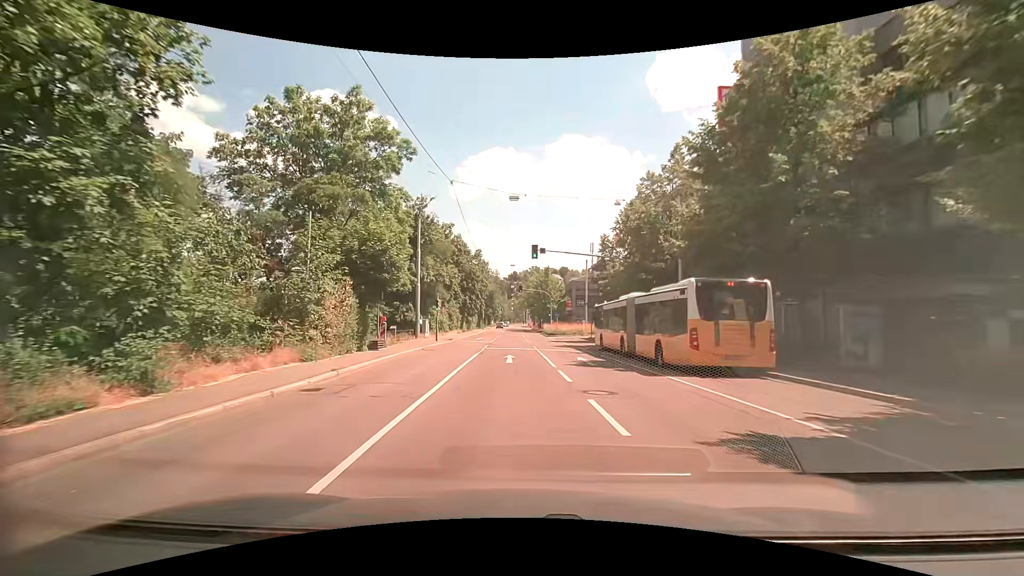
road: secondary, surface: asphalt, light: Day
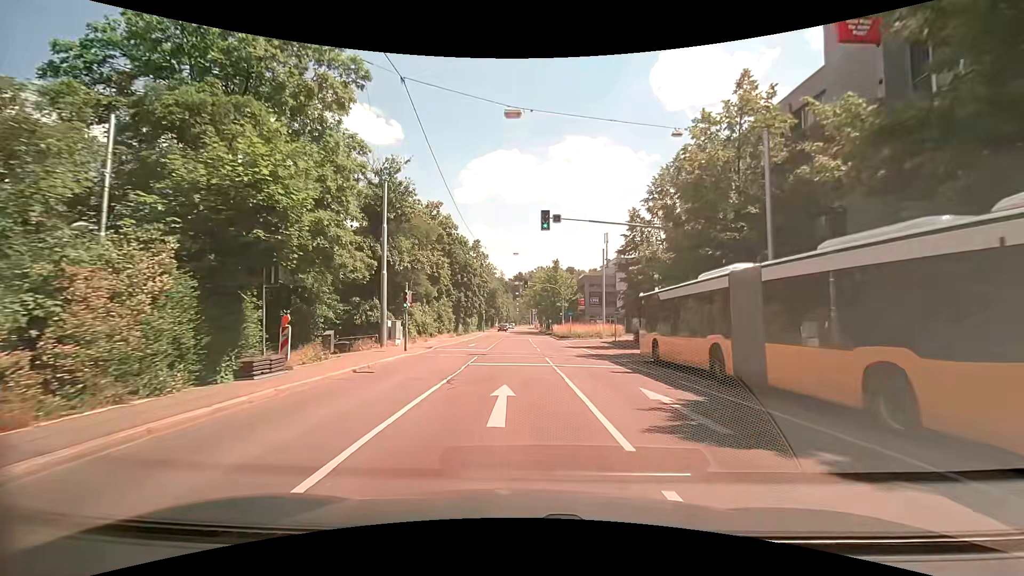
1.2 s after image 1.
(-0.2, +11.3) m; -2°
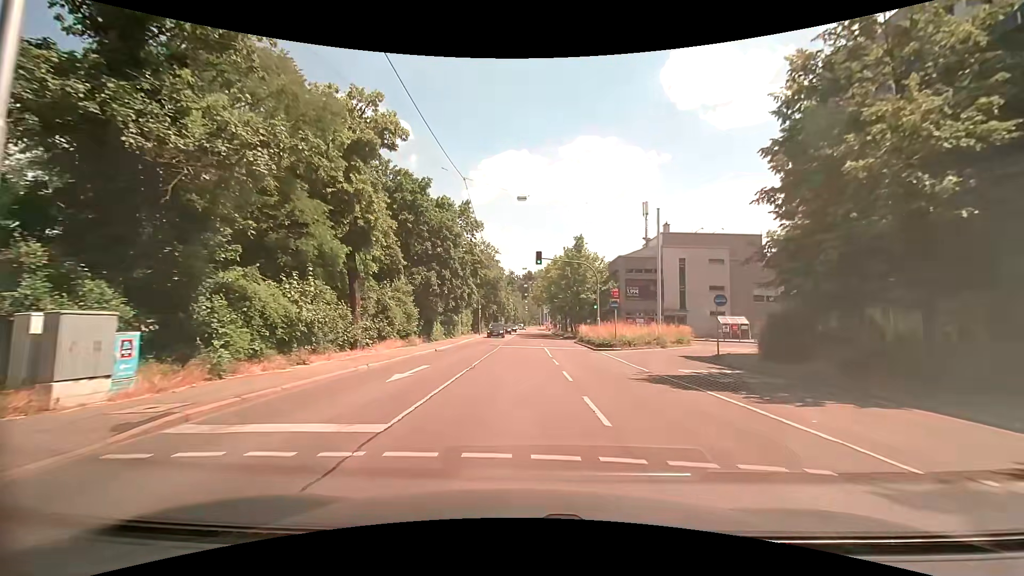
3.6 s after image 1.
(-0.1, +22.2) m; -1°
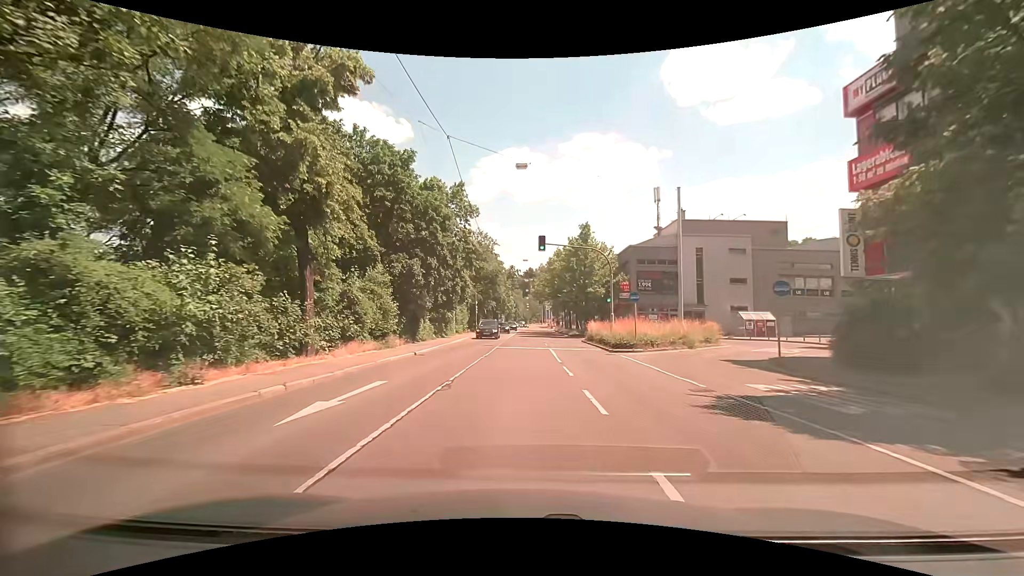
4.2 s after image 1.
(+0.1, +5.4) m; +1°
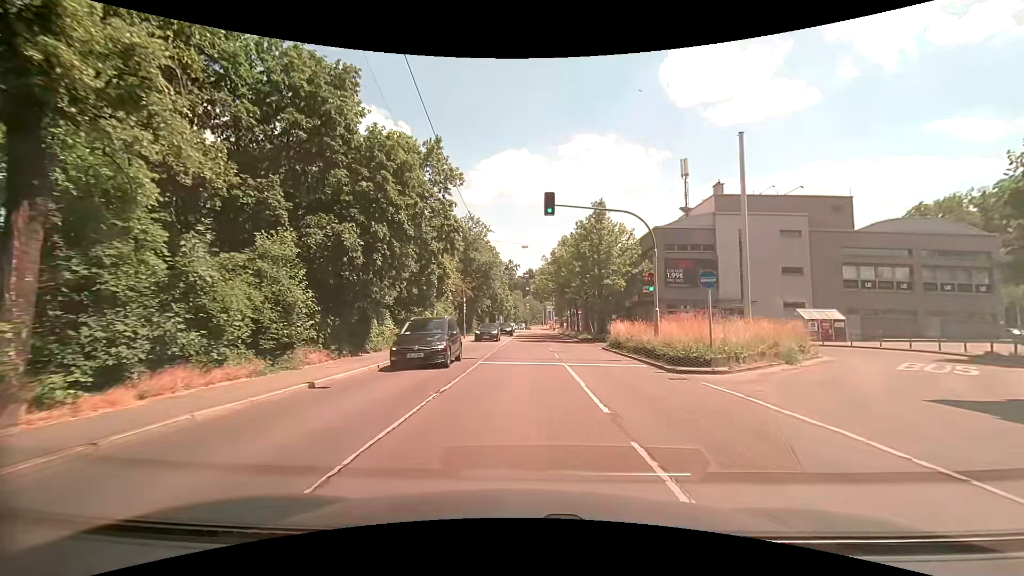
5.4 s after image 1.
(-0.1, +10.6) m; -2°
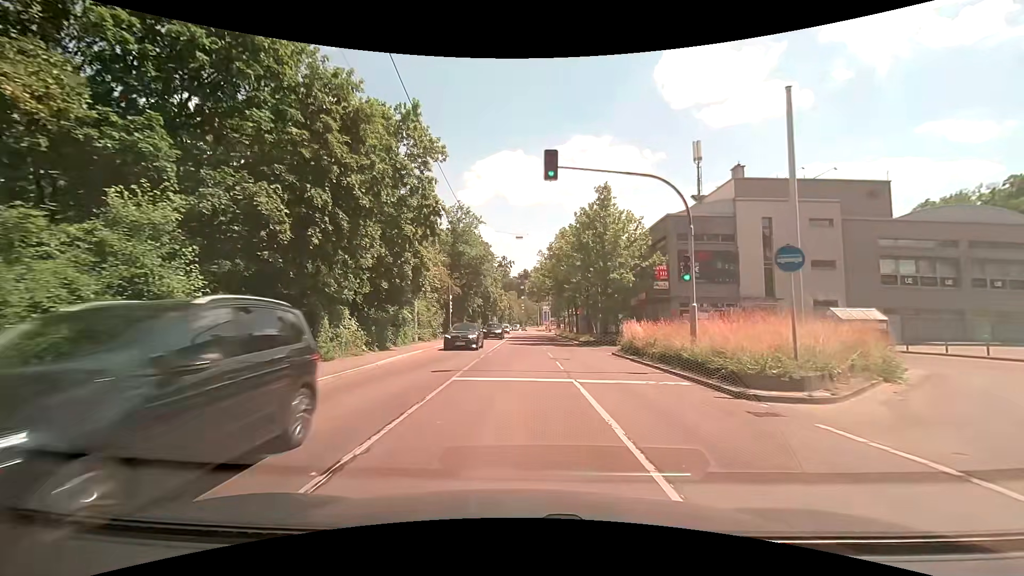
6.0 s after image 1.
(+0.1, +5.2) m; +1°
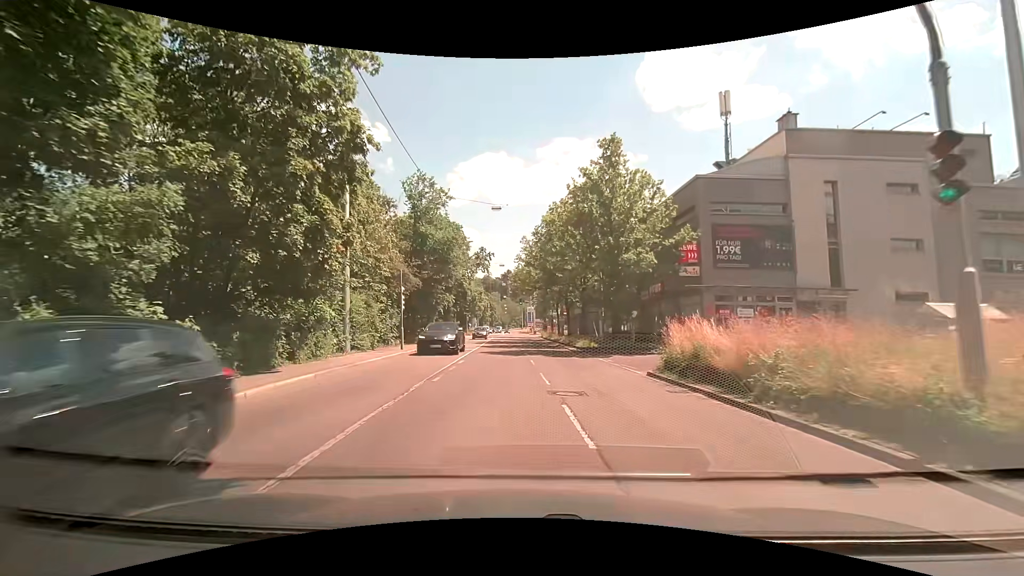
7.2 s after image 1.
(+0.2, +10.2) m; +3°
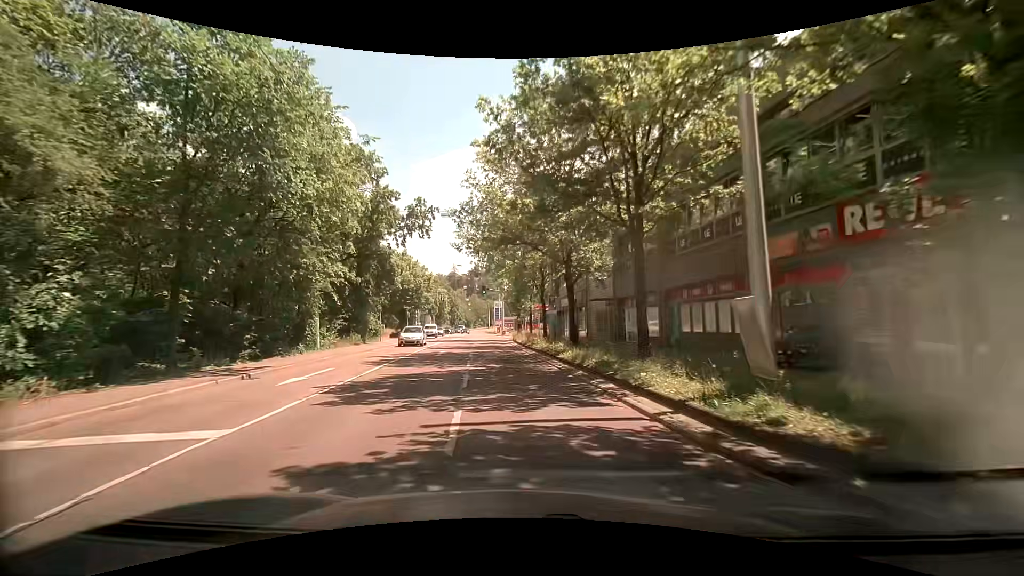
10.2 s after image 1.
(-0.1, +24.4) m; +3°
(0, +10) (-1, +20) (-2, +30) (-3, +40) (-4, +50) (-4, +60) (-5, +70) (-6, +80) (-7, +90) (-8, +100) m
